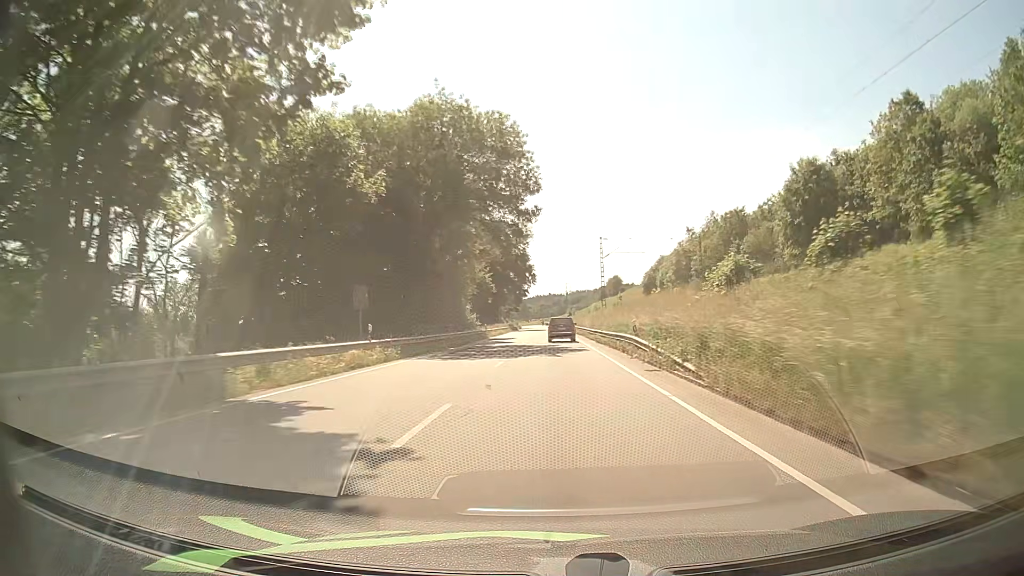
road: primary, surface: asphalt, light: Day
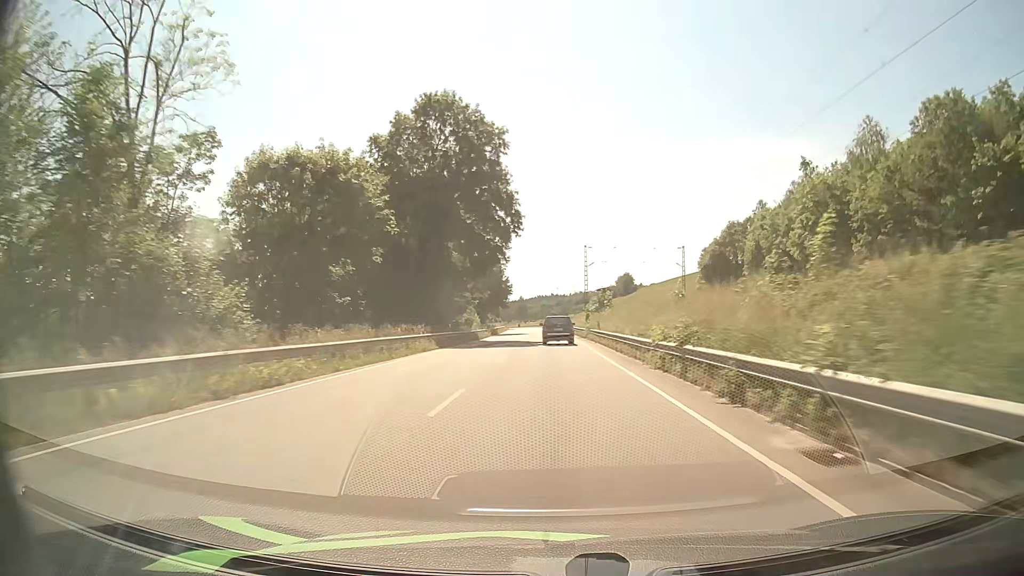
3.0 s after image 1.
(+0.4, +71.1) m; 0°
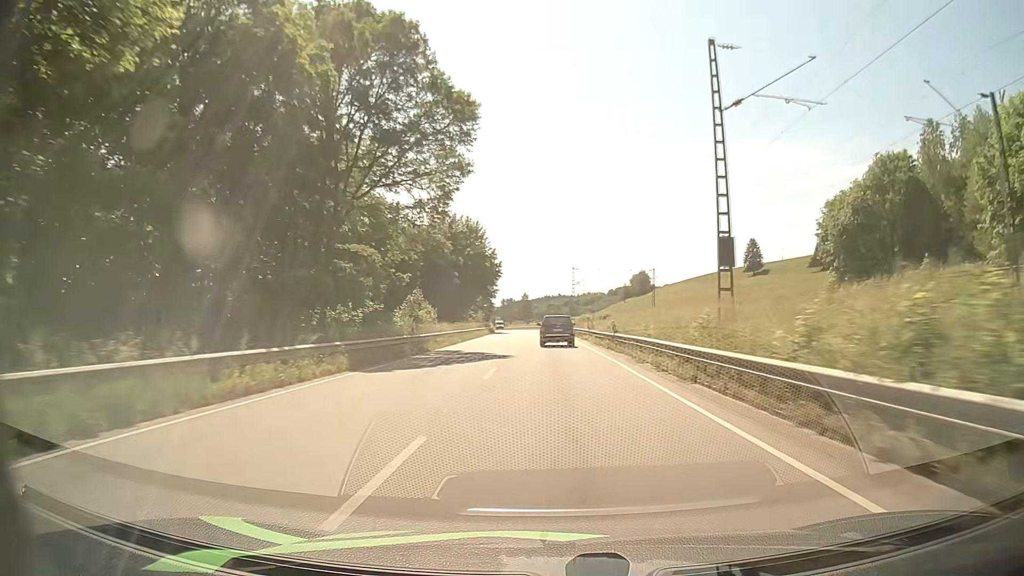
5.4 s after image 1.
(-0.3, +54.8) m; 0°
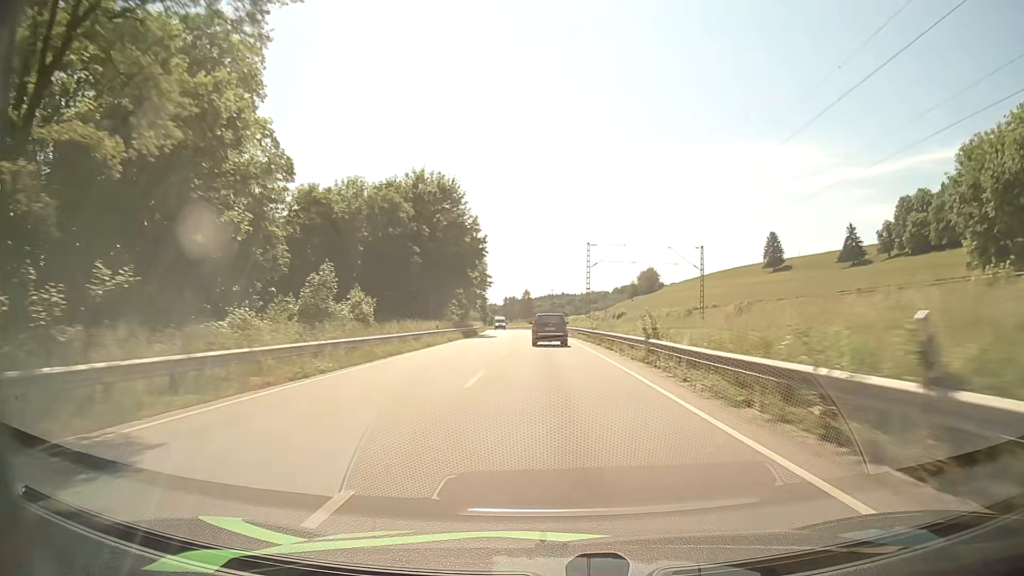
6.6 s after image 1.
(-0.1, +27.0) m; -1°
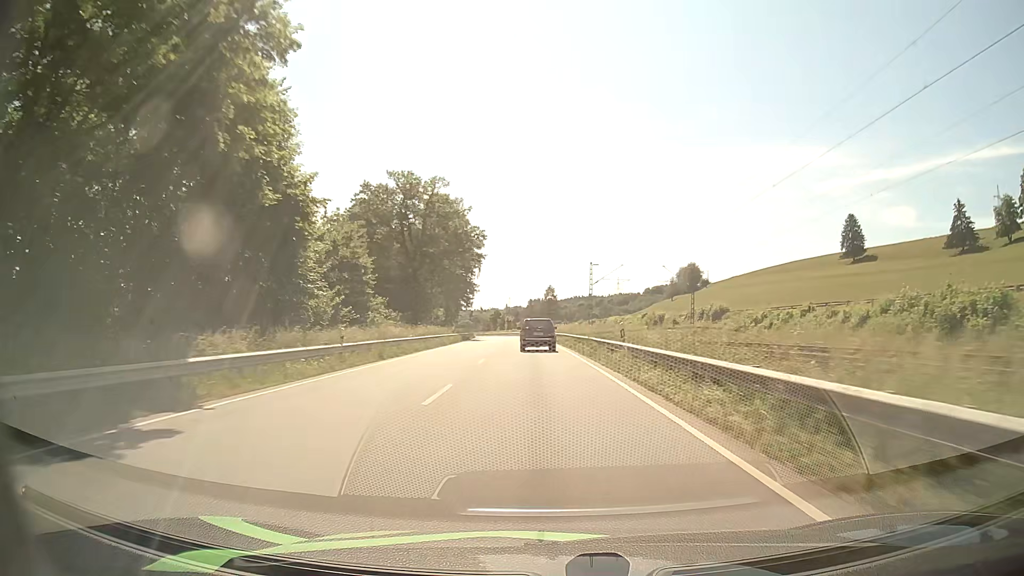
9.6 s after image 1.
(-0.8, +63.4) m; -2°
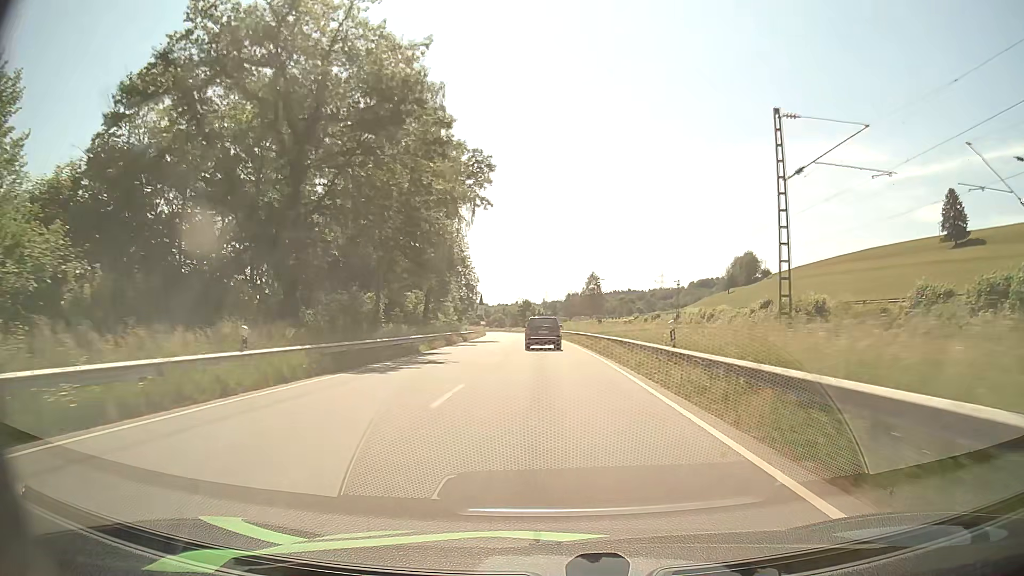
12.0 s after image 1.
(-1.6, +49.7) m; -3°
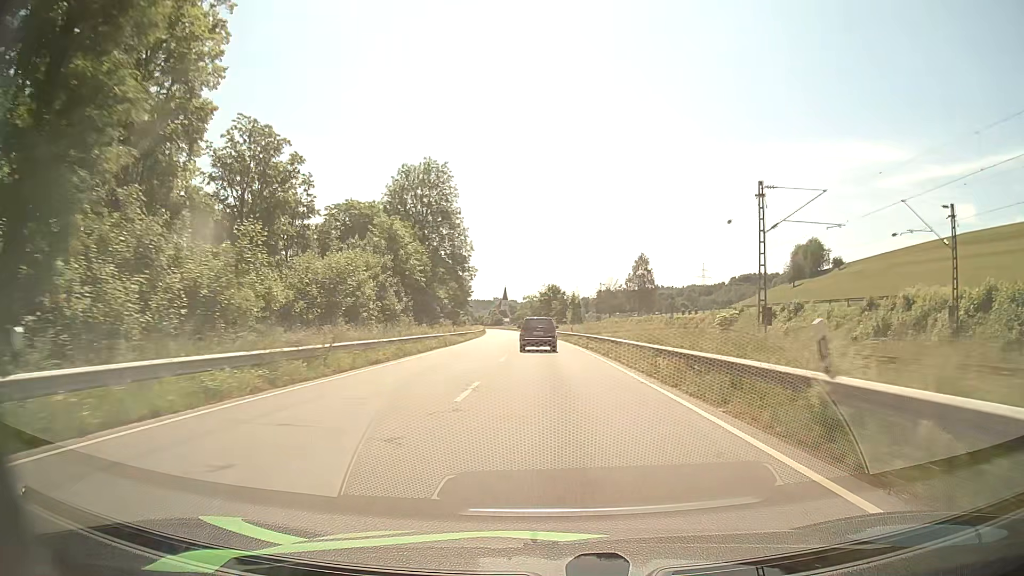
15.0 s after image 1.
(-1.4, +60.4) m; -3°
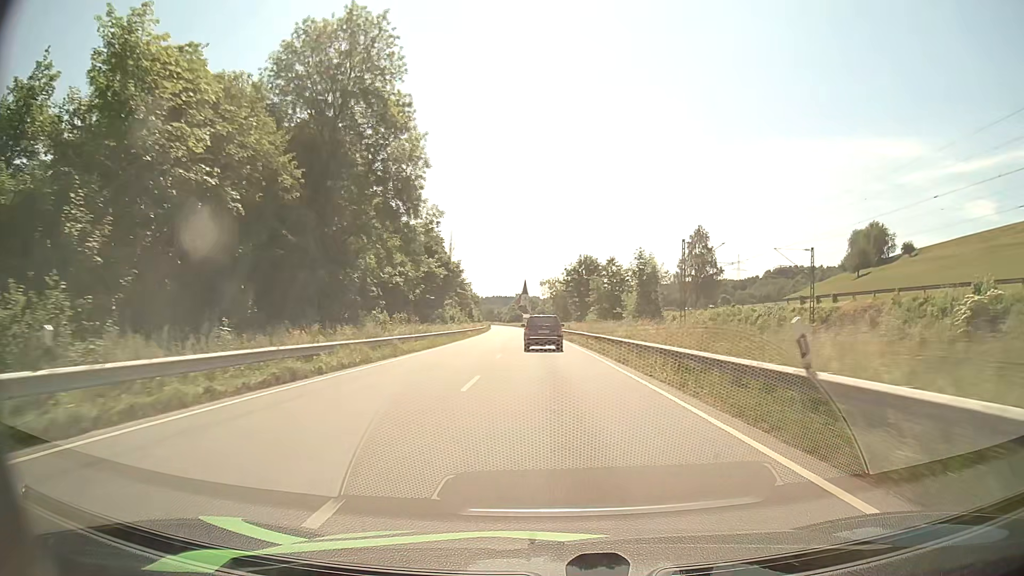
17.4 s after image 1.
(-0.7, +47.6) m; -2°
(0, +10) (0, +20) (0, +30) (0, +40) (-1, +50) (-1, +60) (-2, +70) (-2, +80) (-3, +90) (-3, +100) m
